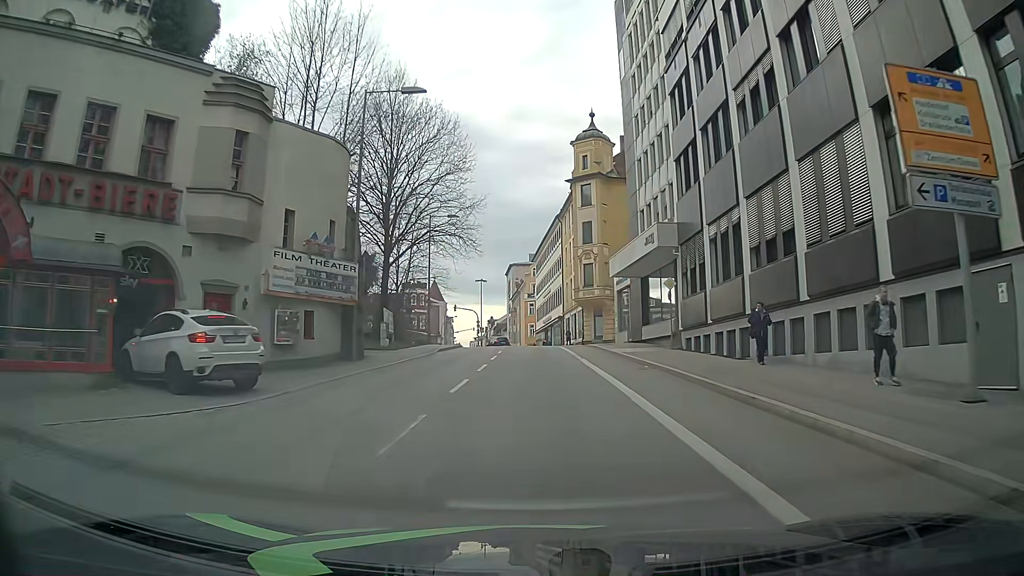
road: tertiary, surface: asphalt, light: Day
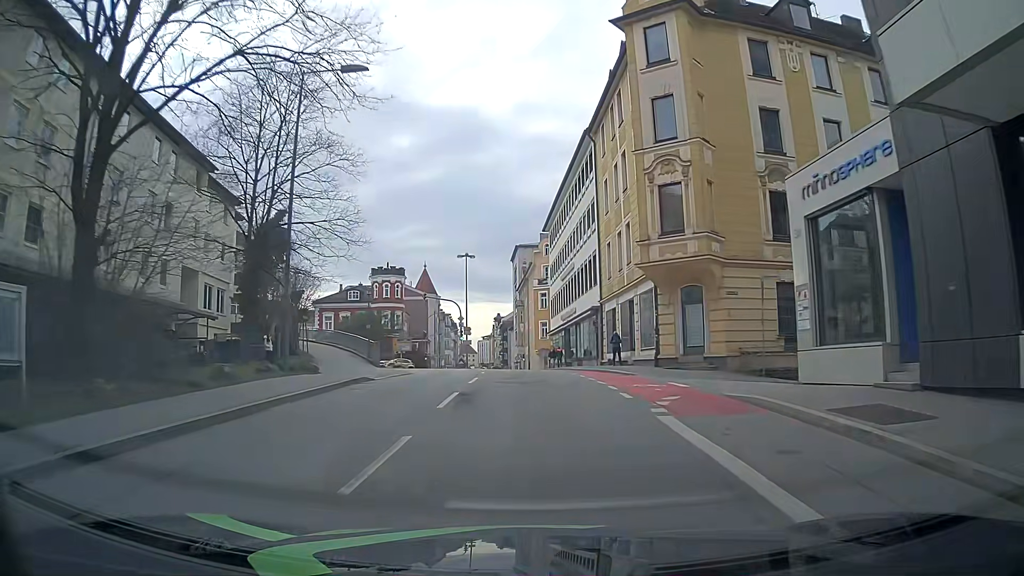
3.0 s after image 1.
(-0.2, +31.6) m; +1°
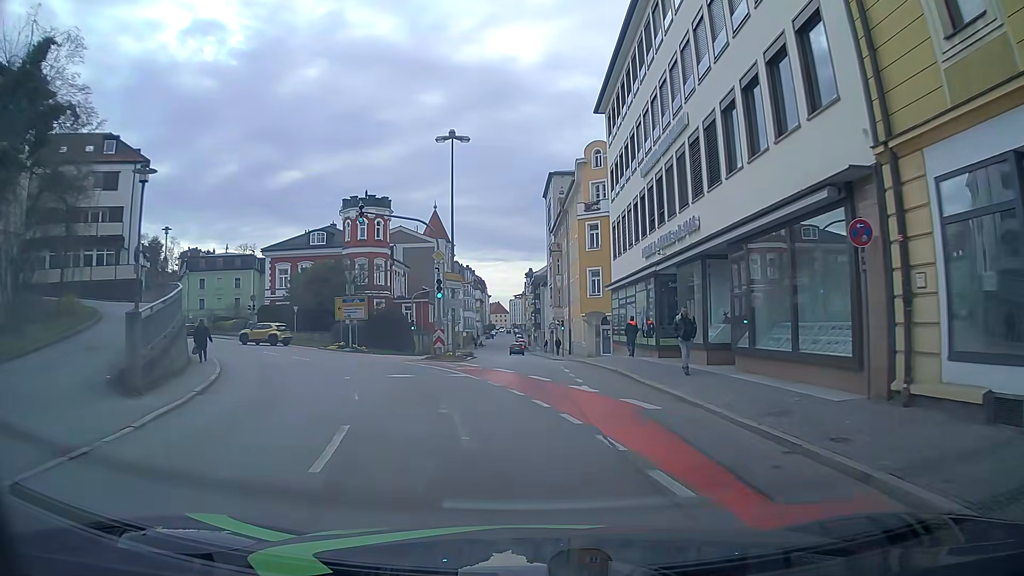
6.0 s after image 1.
(-1.7, +29.4) m; -5°
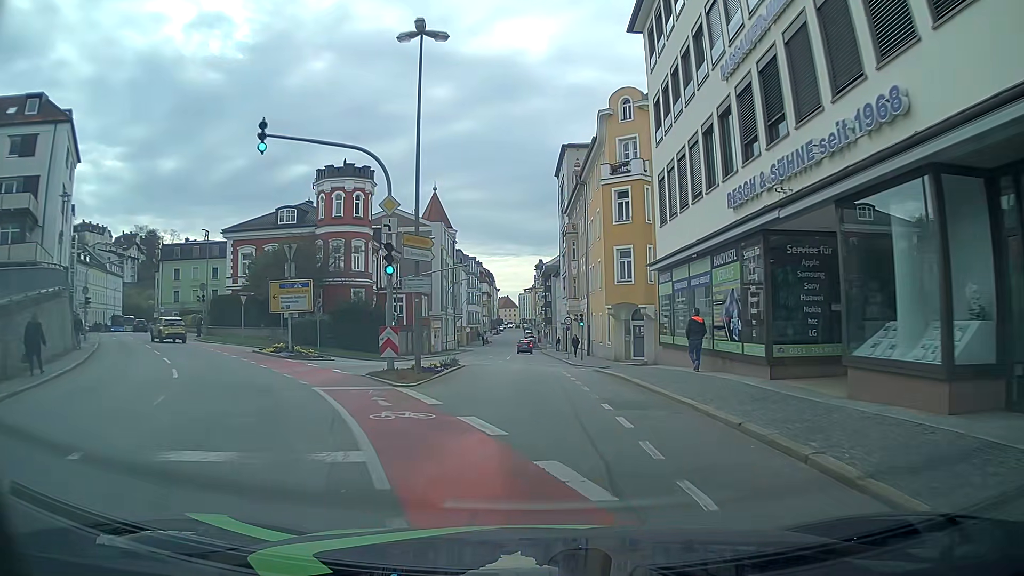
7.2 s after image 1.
(0.0, +11.5) m; 0°
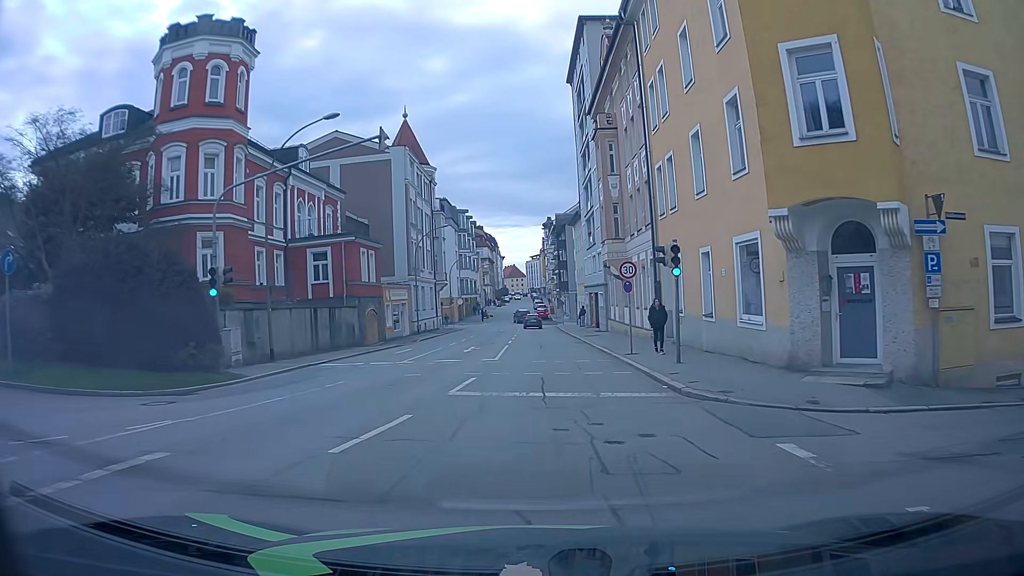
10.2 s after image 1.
(-0.4, +26.7) m; 0°
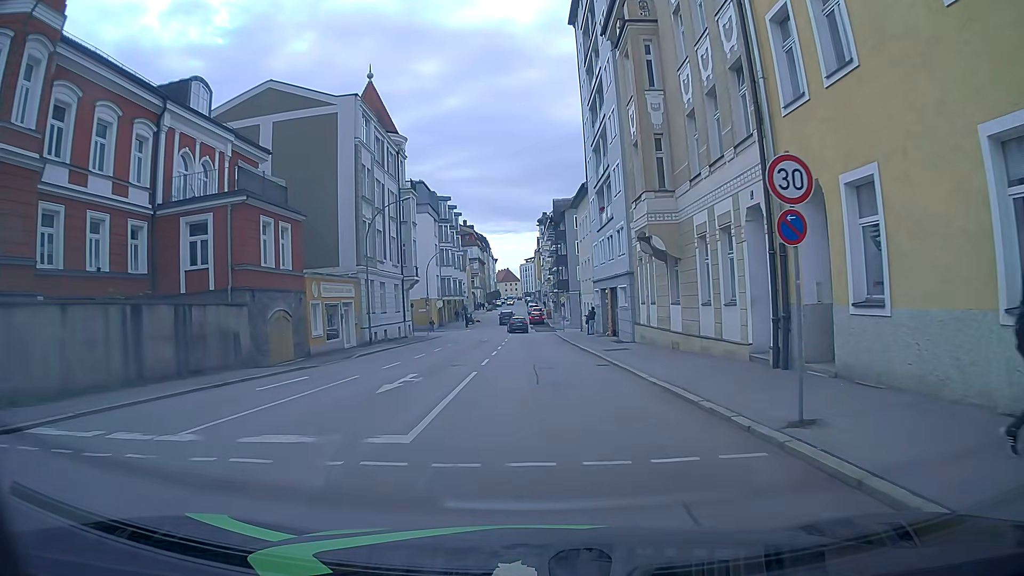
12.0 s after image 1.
(-0.1, +14.6) m; 0°
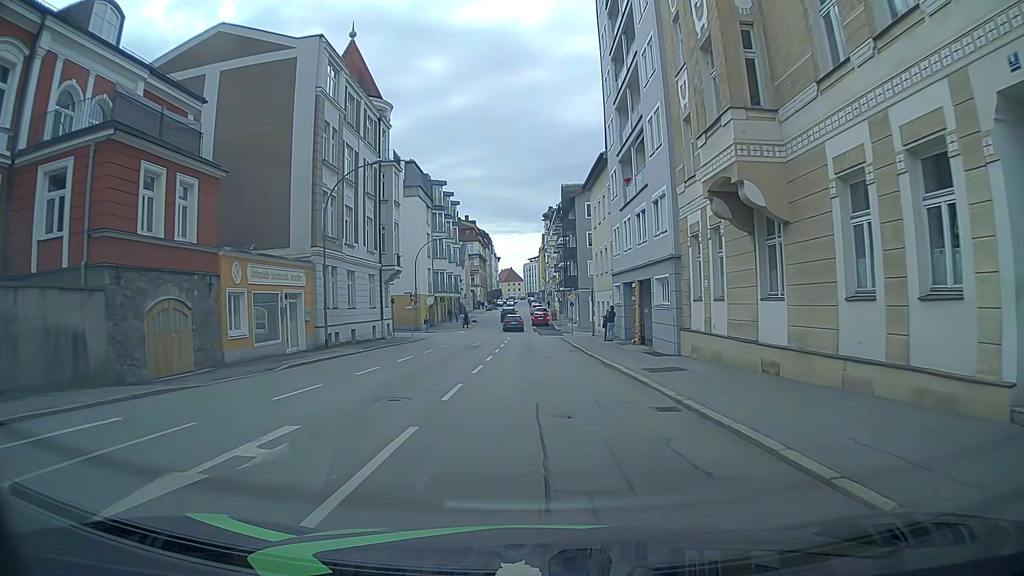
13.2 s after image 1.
(0.0, +9.4) m; +1°
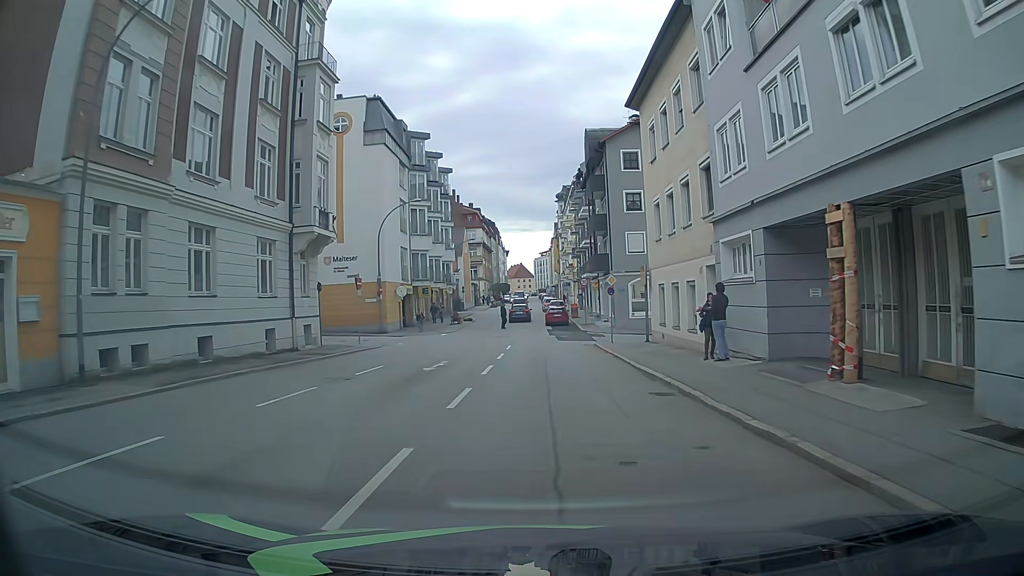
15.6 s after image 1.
(-0.6, +19.7) m; -2°
(0, +10) (0, +20) (0, +30) (-1, +40) (-1, +50) (-1, +60) (-2, +70) (-1, +80) (-1, +90) (-1, +100) m
